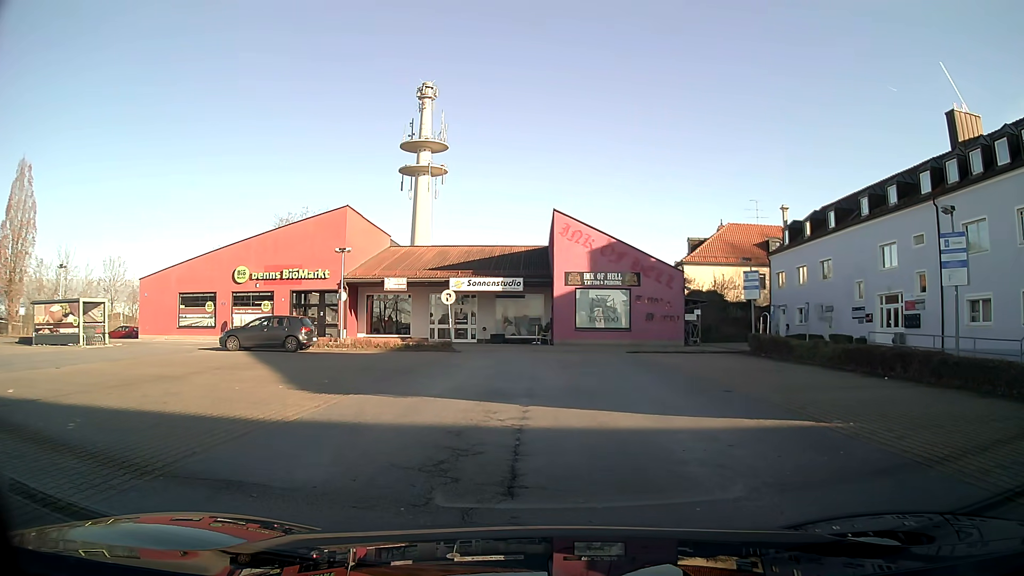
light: Day
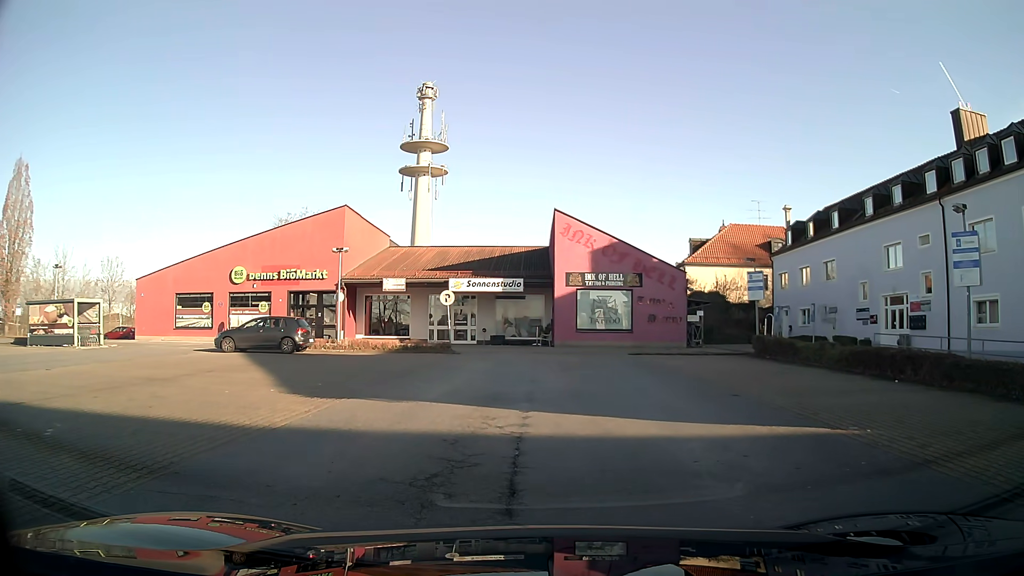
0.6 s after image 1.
(0.0, +0.5) m; 0°
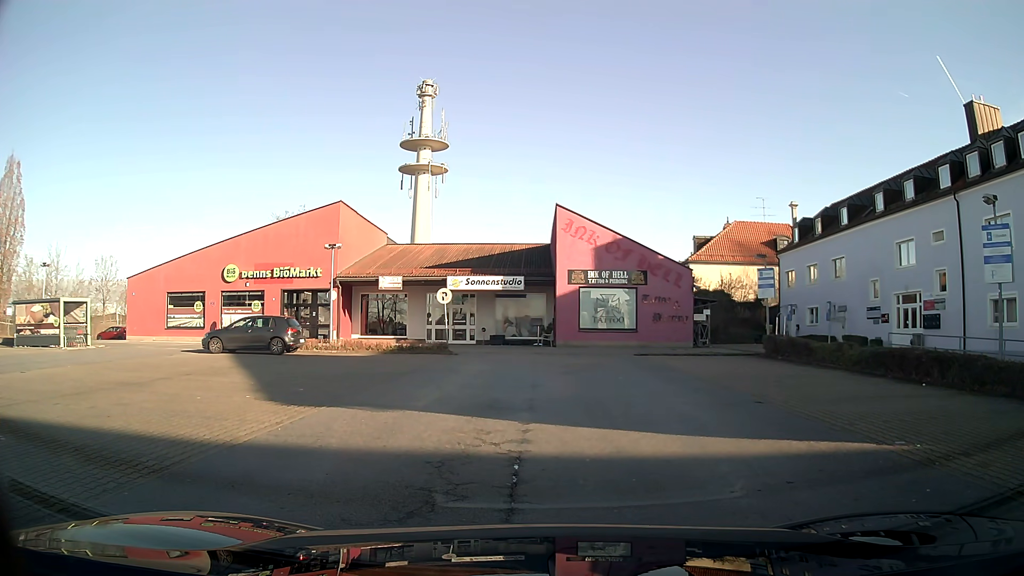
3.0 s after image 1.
(0.0, +1.3) m; 0°
